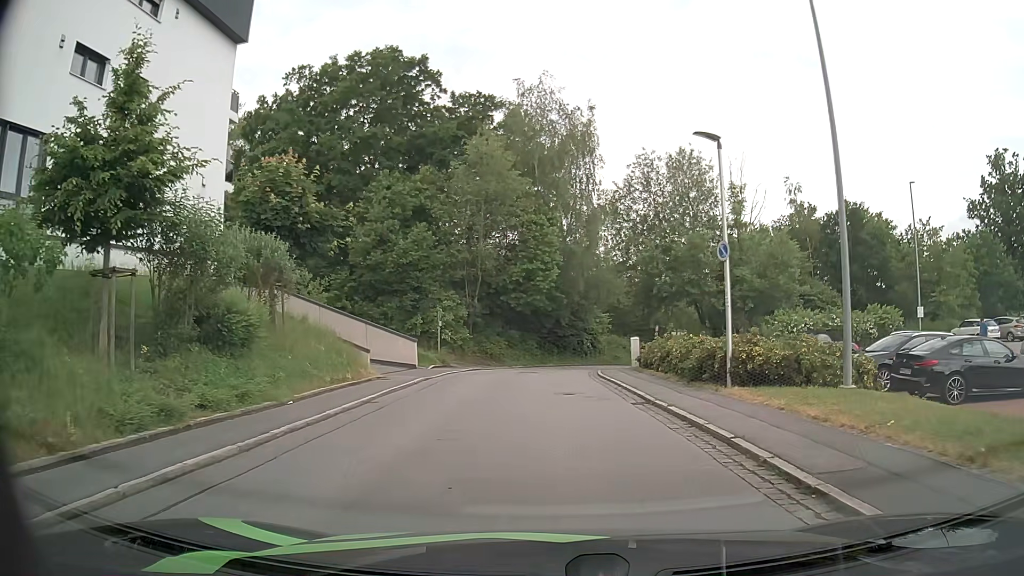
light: Day
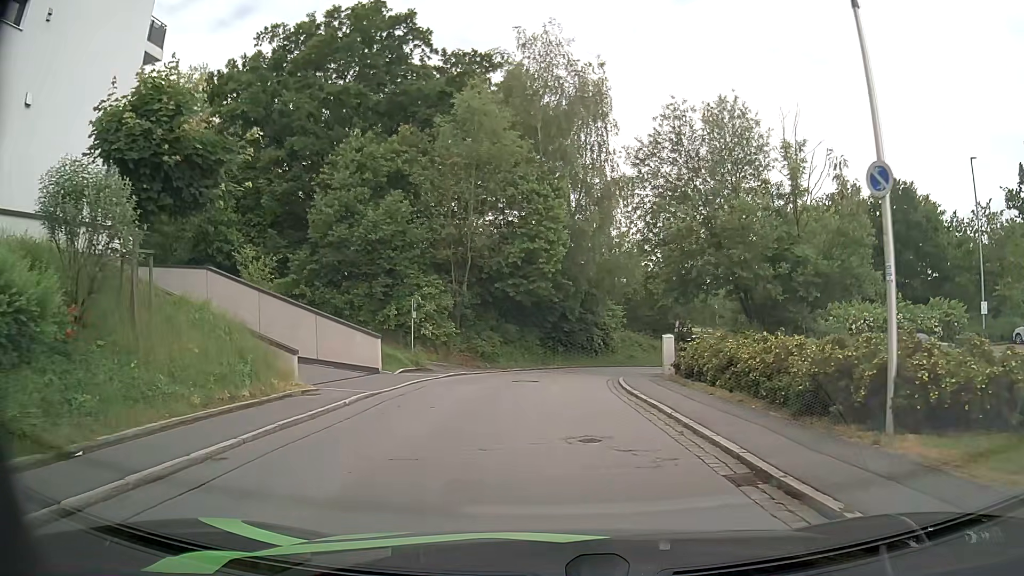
(0.0, +7.0) m; -1°
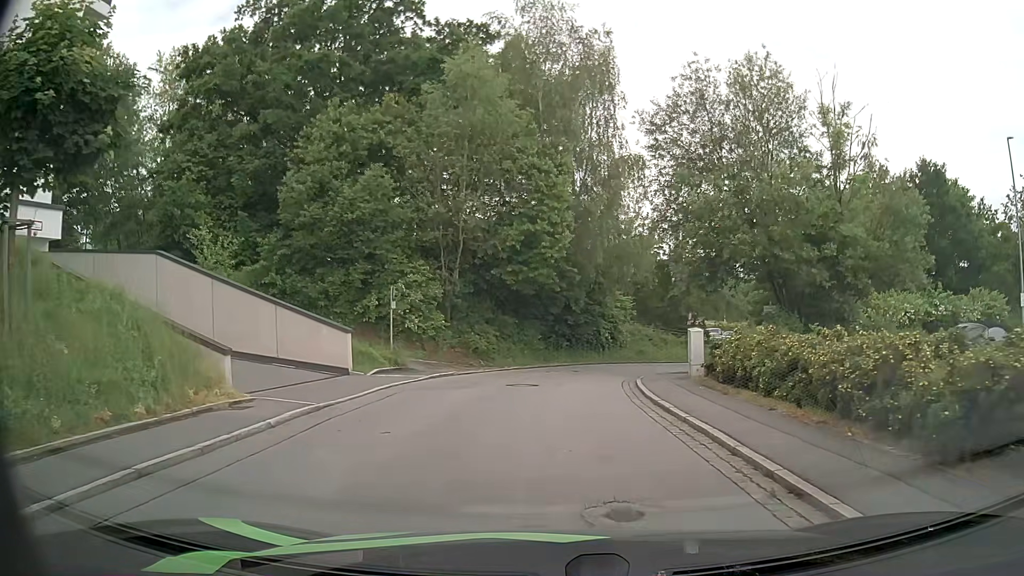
(0.0, +3.6) m; 0°
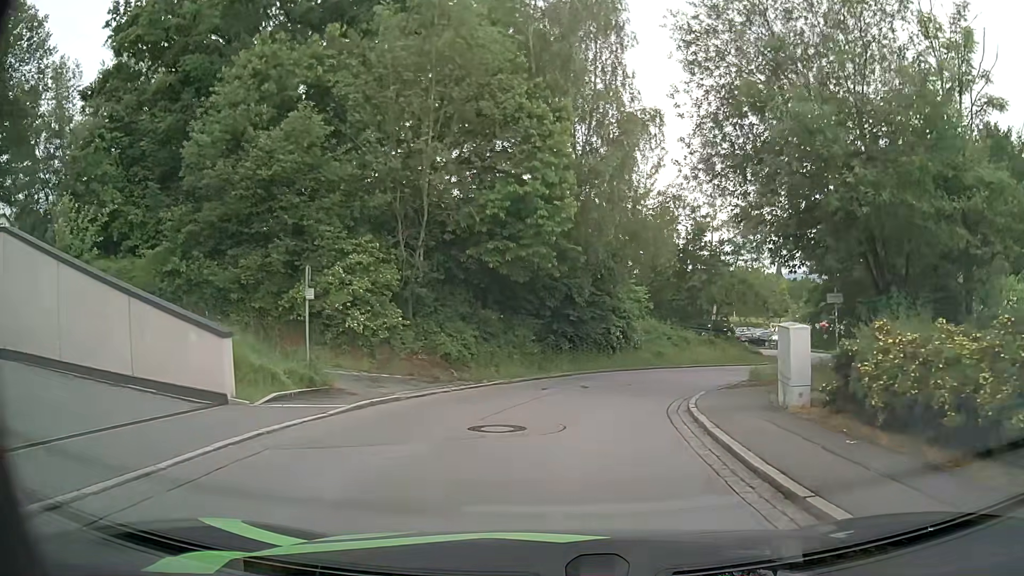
(0.0, +7.2) m; 0°
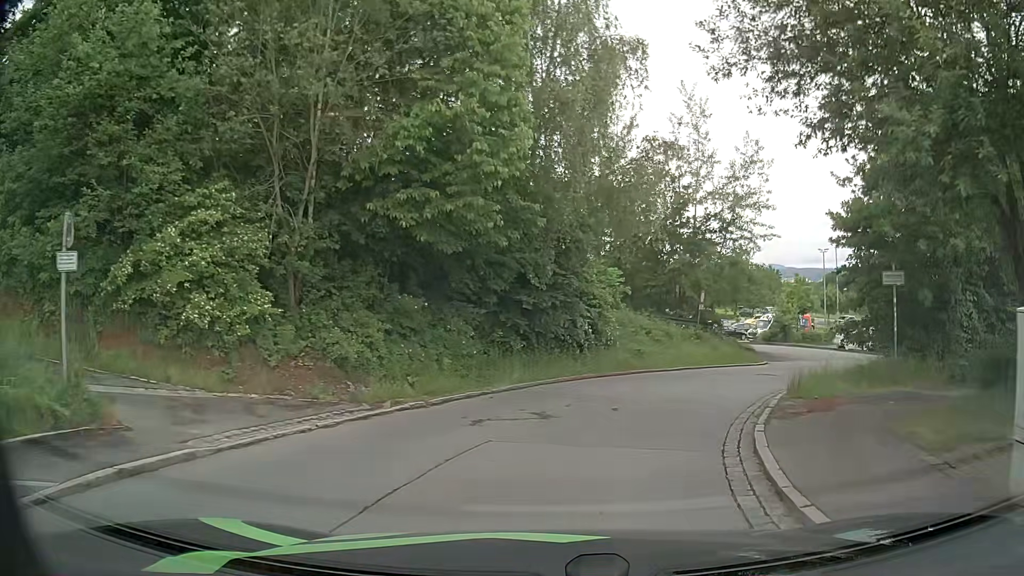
(+0.2, +6.6) m; +4°
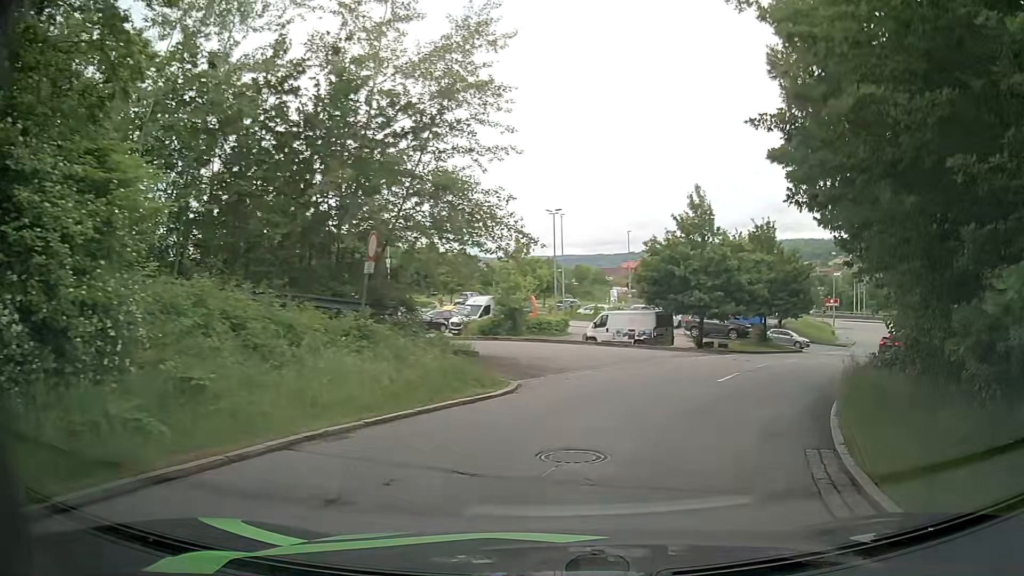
(+3.1, +15.7) m; +27°
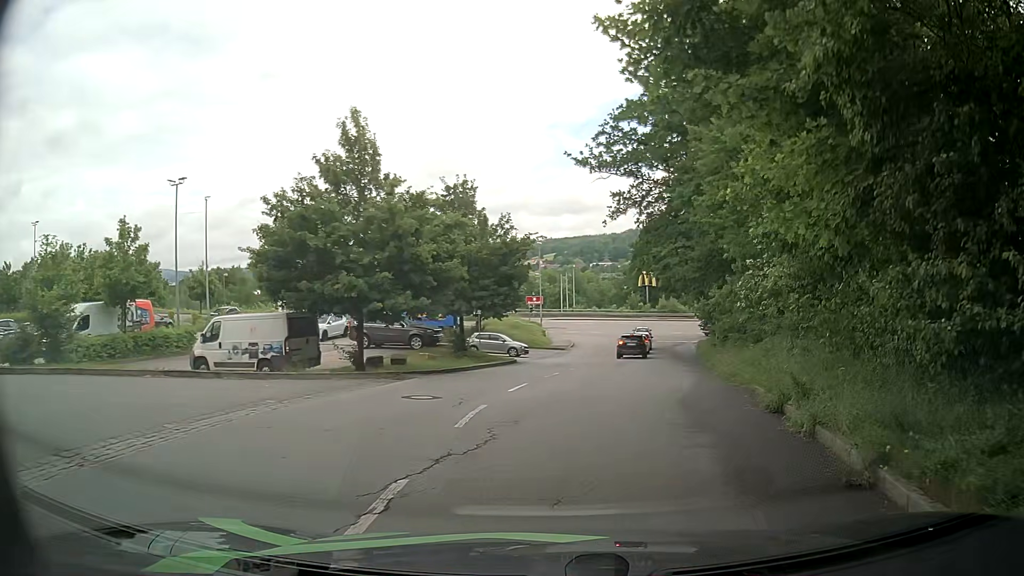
(+3.0, +12.9) m; +26°
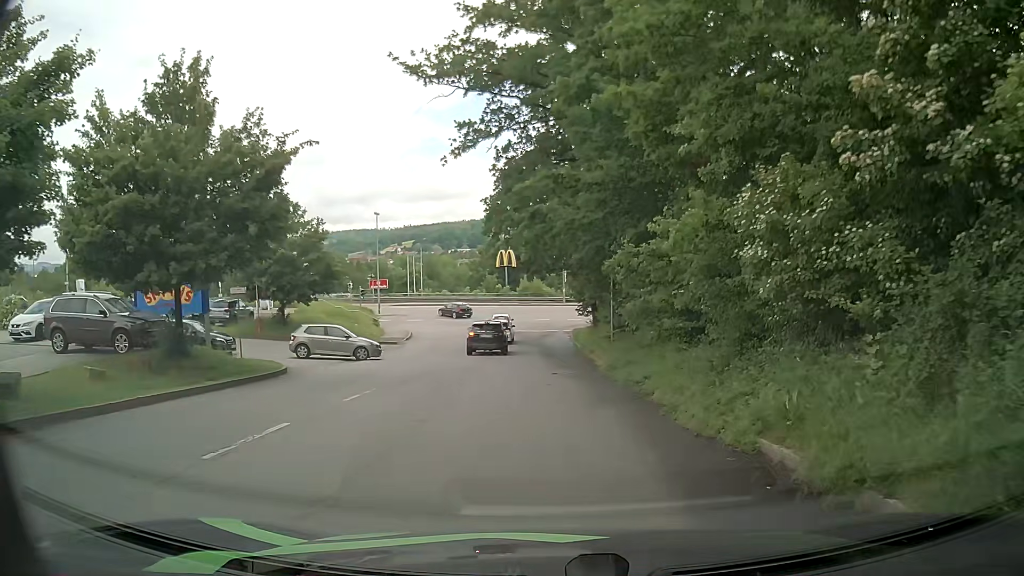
(+1.6, +14.2) m; +11°
(0, +10) (0, +20) (0, +30) (0, +40) (0, +50) (+3, +59) (+11, +64) (+21, +65) (+31, +64) (+41, +63) m
